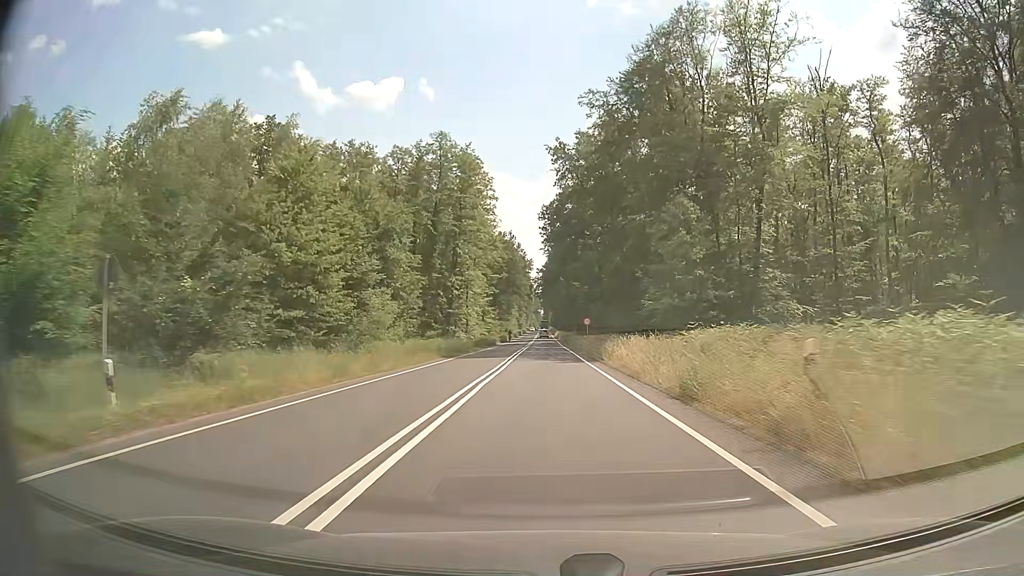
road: primary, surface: asphalt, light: Day
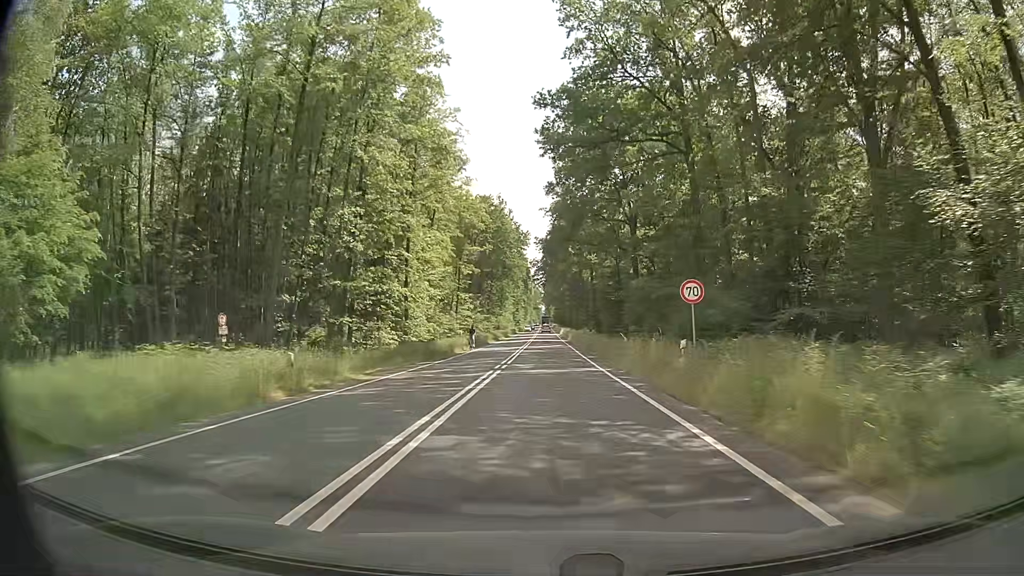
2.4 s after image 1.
(0.0, +40.3) m; 0°
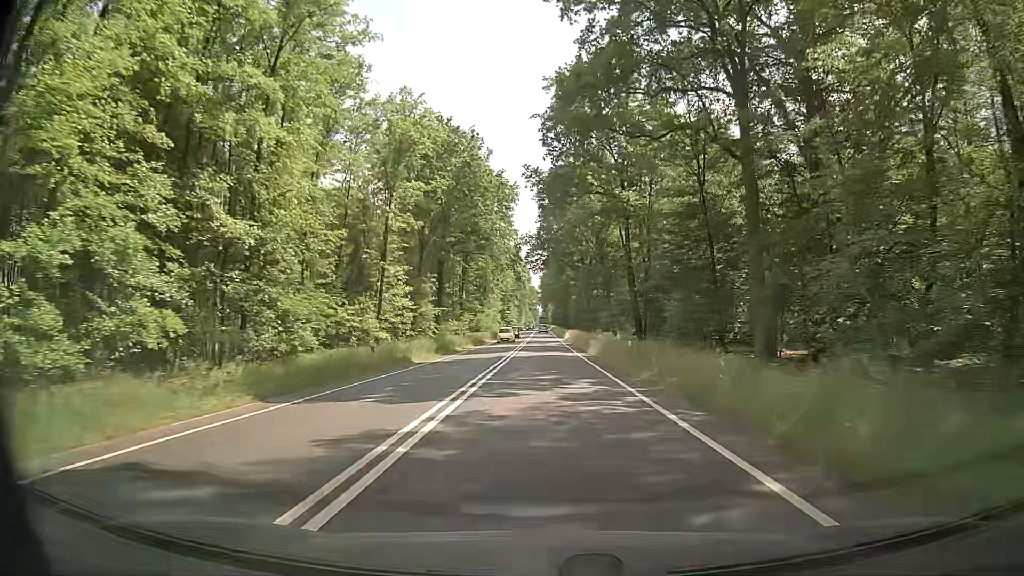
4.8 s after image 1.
(+0.1, +40.6) m; +1°
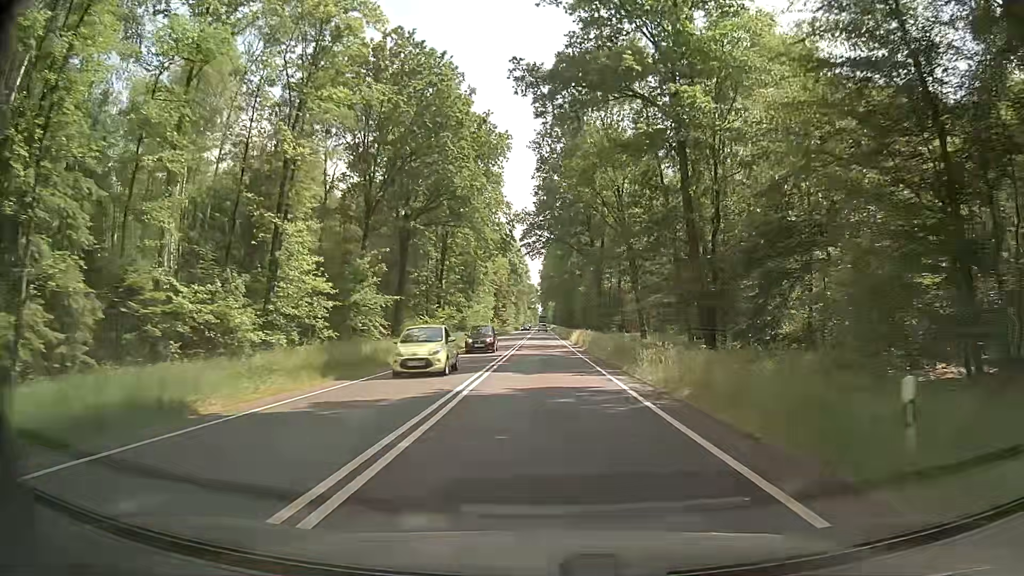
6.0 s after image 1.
(-0.4, +20.4) m; -1°
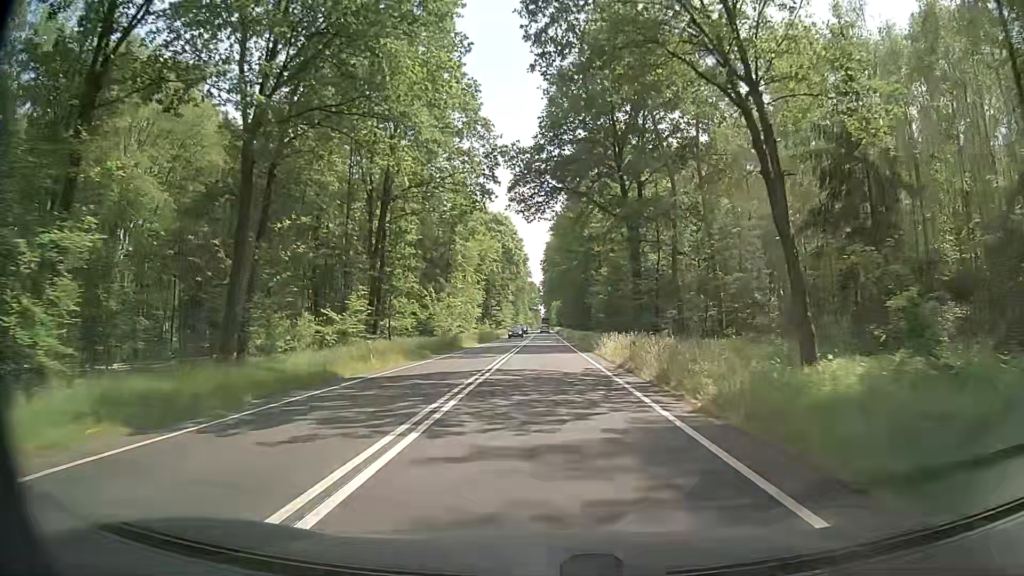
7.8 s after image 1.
(-0.2, +30.6) m; 0°
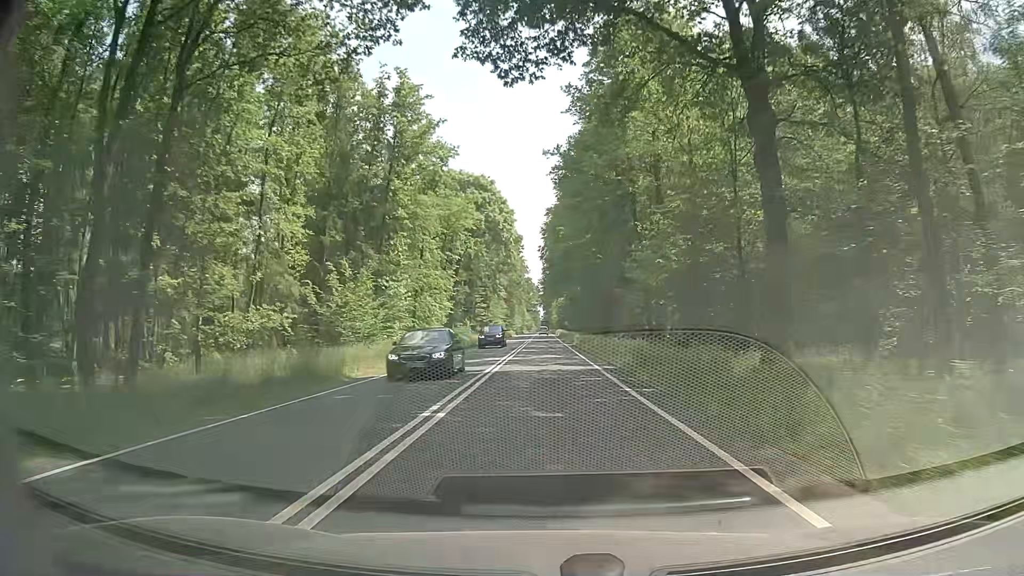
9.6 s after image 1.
(-0.1, +30.5) m; 0°
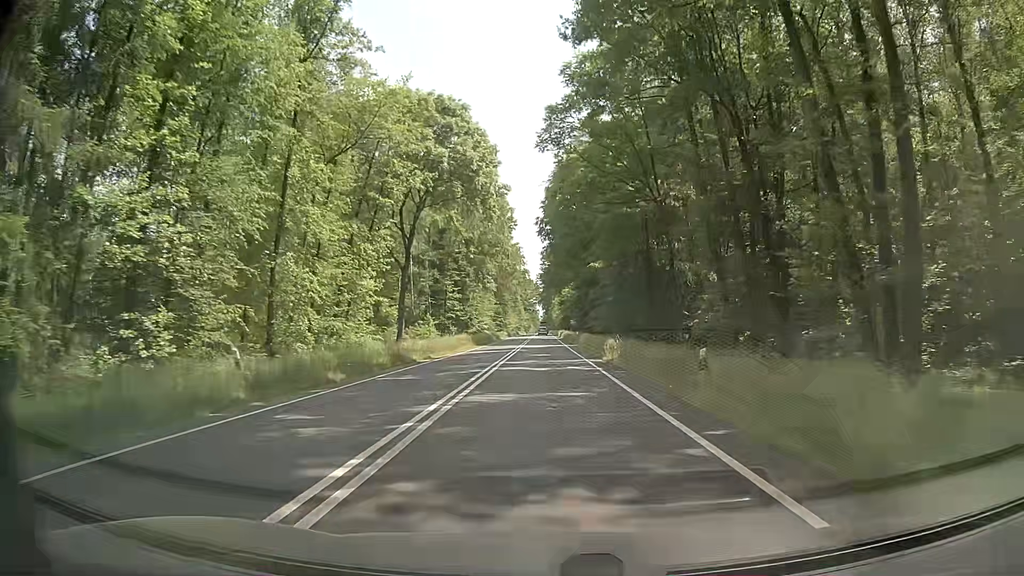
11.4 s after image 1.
(-0.1, +30.6) m; 0°
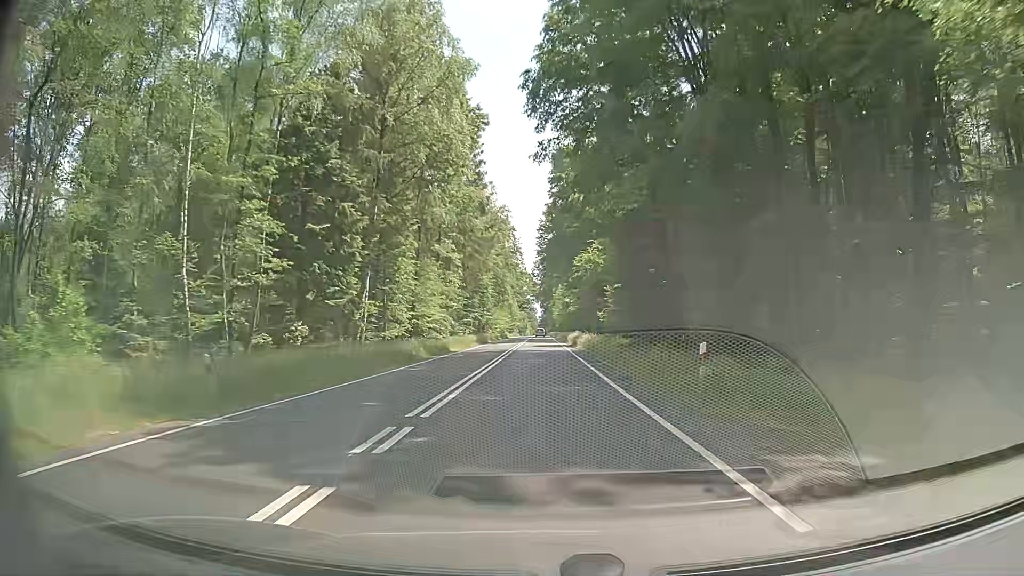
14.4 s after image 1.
(-0.2, +51.3) m; 0°
(0, +10) (0, +20) (0, +30) (0, +40) (0, +50) (0, +60) (0, +70) (0, +80) (-1, +90) (0, +100) m
